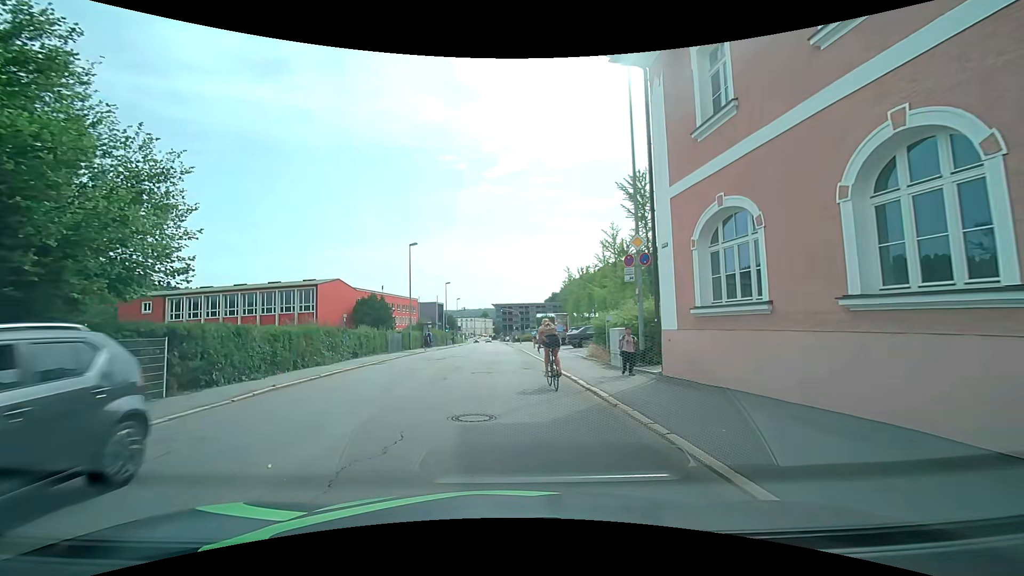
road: tertiary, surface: asphalt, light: Day
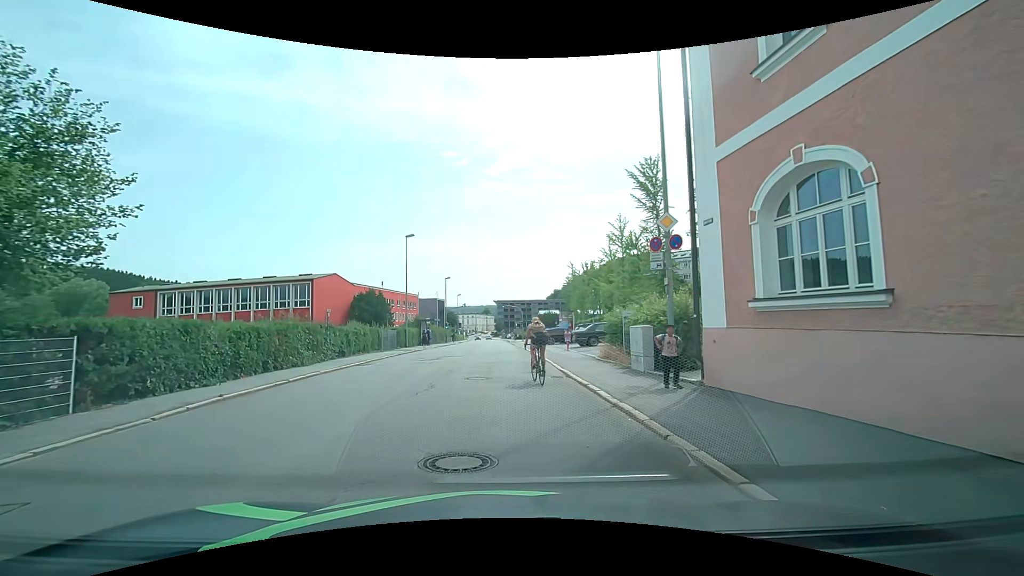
(0.0, +2.6) m; 0°
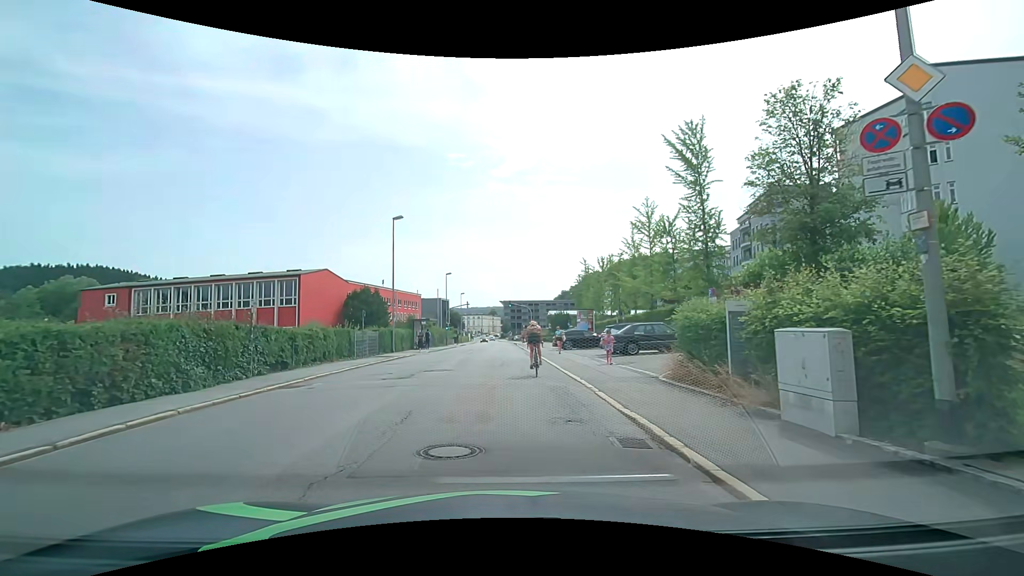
(-0.2, +7.9) m; -2°
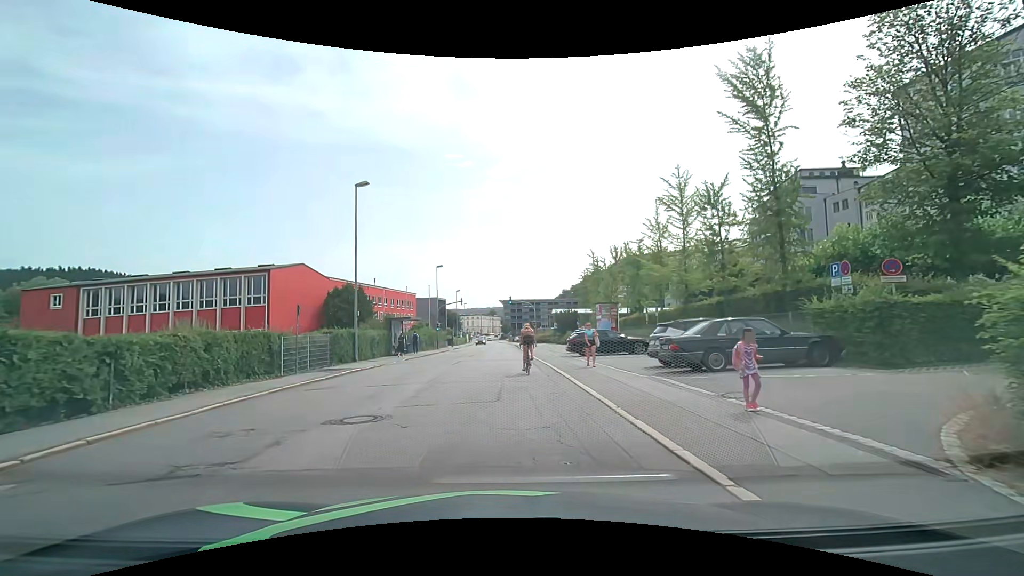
(+0.1, +9.1) m; +1°
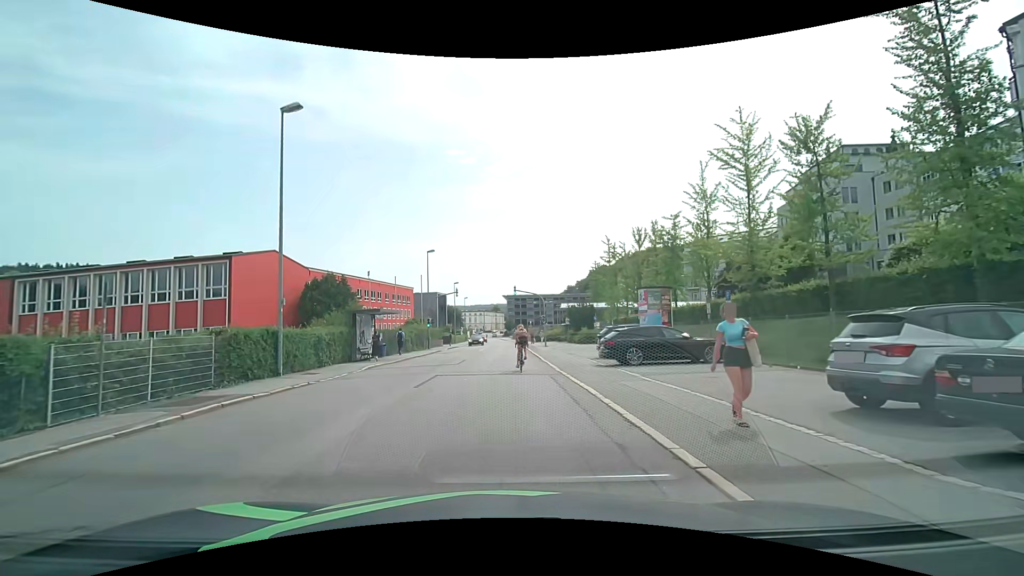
(-0.2, +9.7) m; -1°
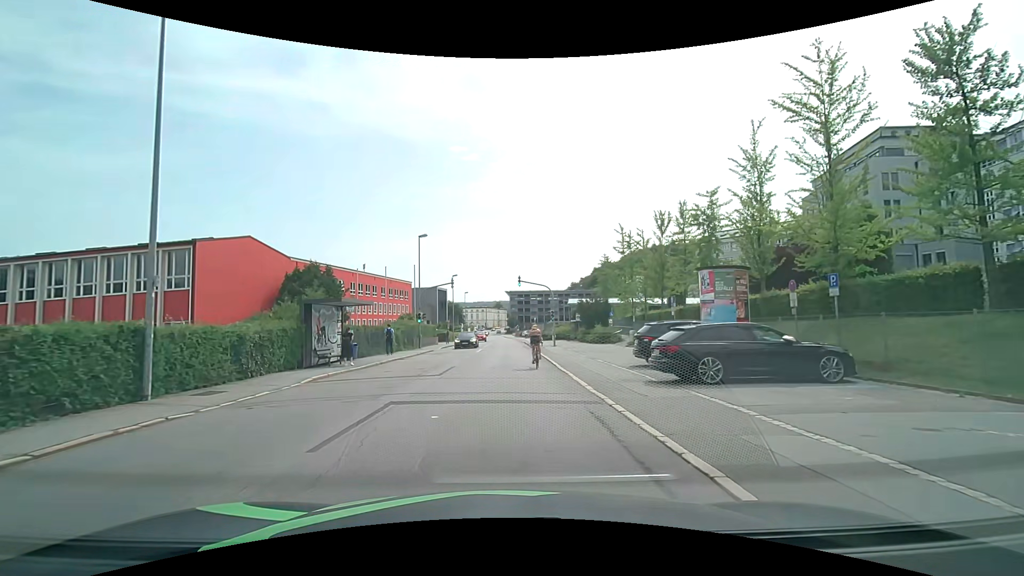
(0.0, +6.8) m; 0°
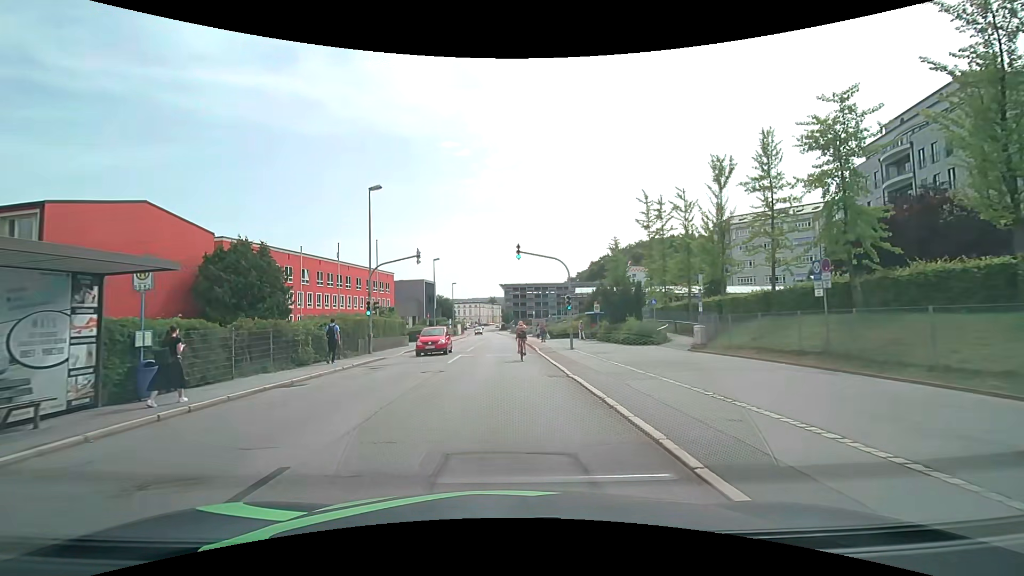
(0.0, +14.4) m; 0°
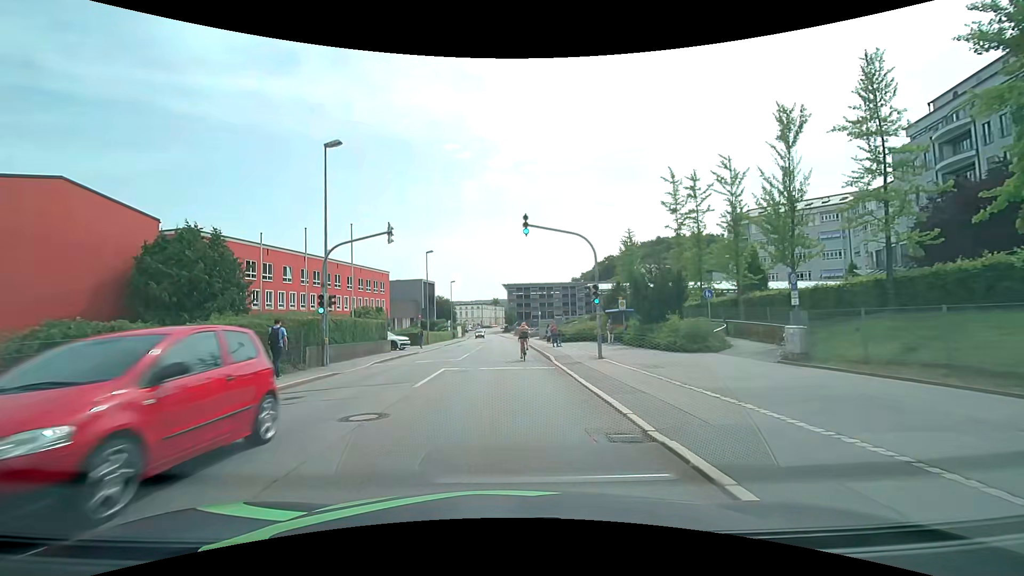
(0.0, +7.8) m; 0°
(0, +10) (0, +20) (0, +30) (0, +40) (0, +50) (0, +60) (0, +70) (-1, +80) (-1, +90) (-2, +100) m
